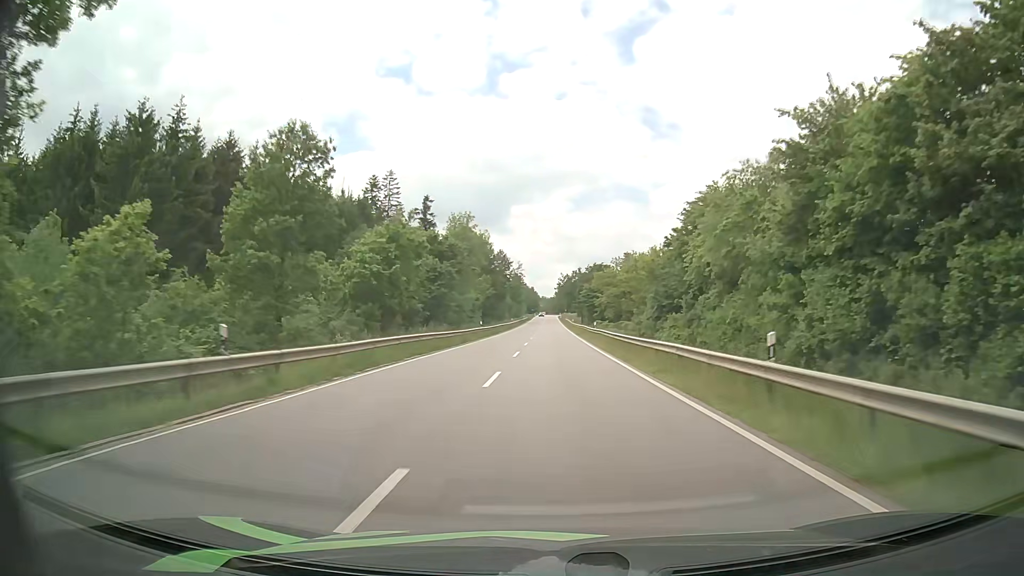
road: secondary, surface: asphalt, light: Day
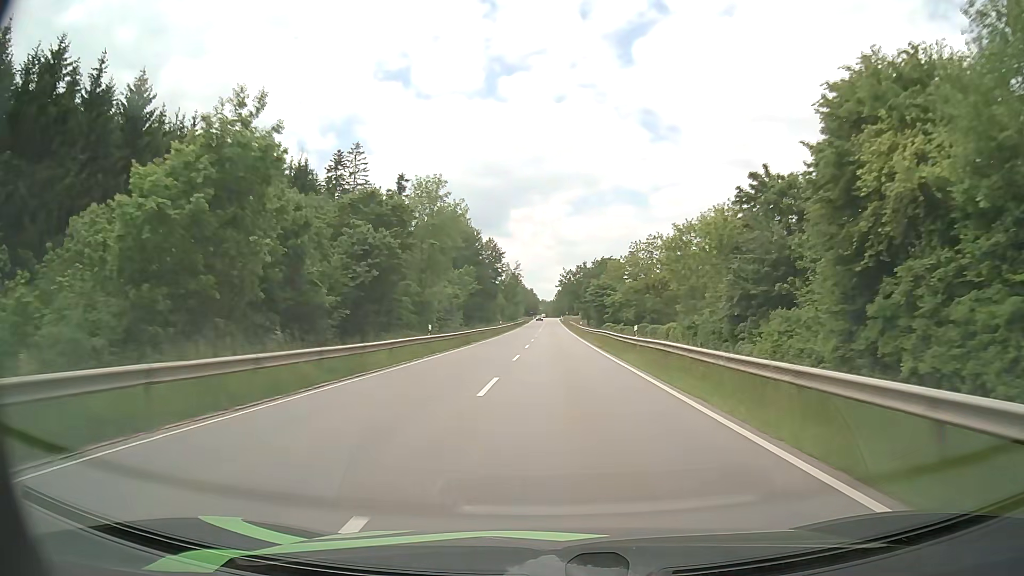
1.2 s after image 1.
(-0.1, +25.6) m; 0°
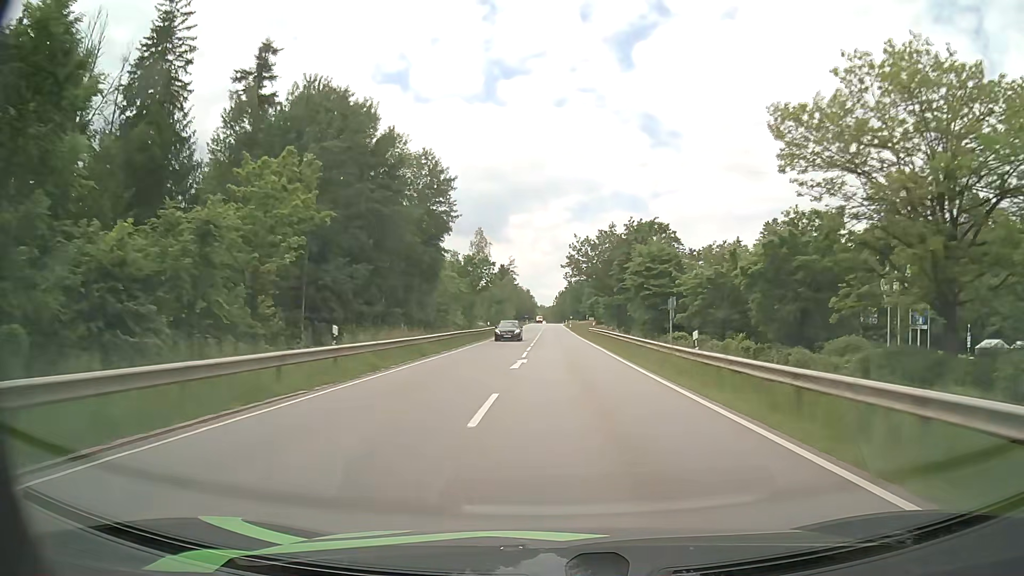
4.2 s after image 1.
(-0.2, +63.7) m; 0°
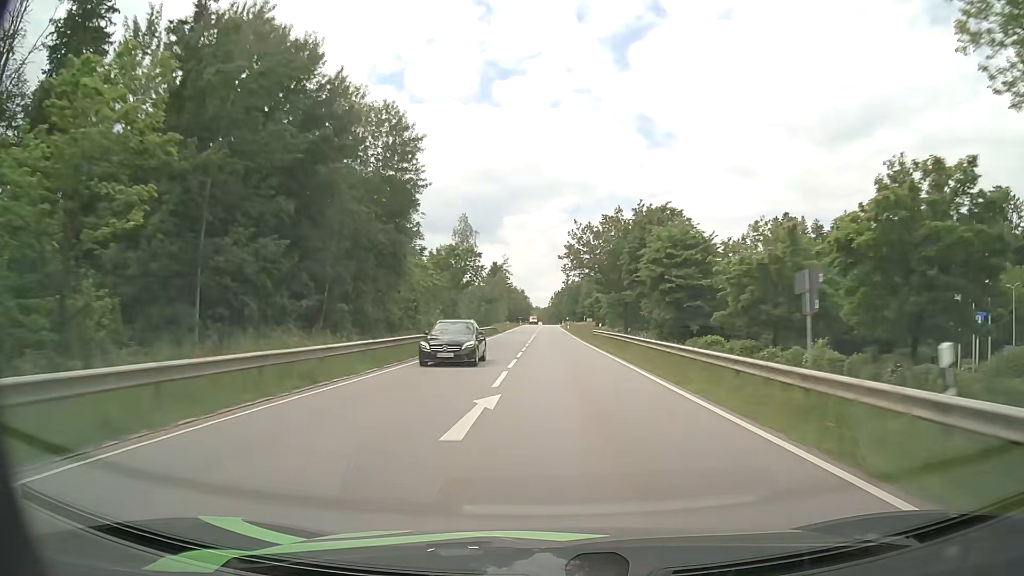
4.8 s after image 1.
(0.0, +12.6) m; 0°
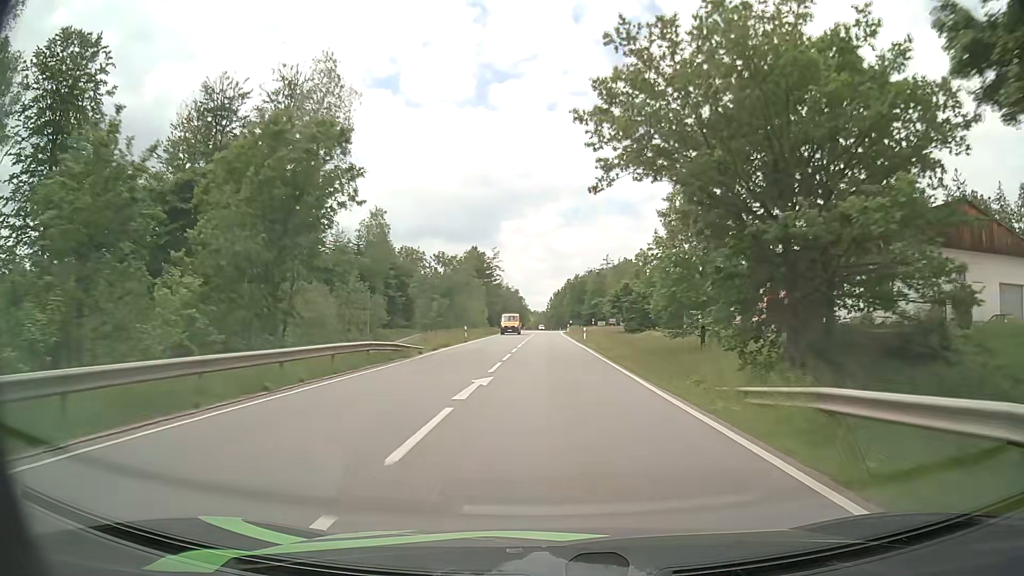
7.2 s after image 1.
(+0.5, +50.1) m; 0°
(0, +10) (0, +20) (0, +30) (0, +40) (0, +50) (-1, +60) (-1, +70) (0, +80) (0, +90) (0, +100) m
